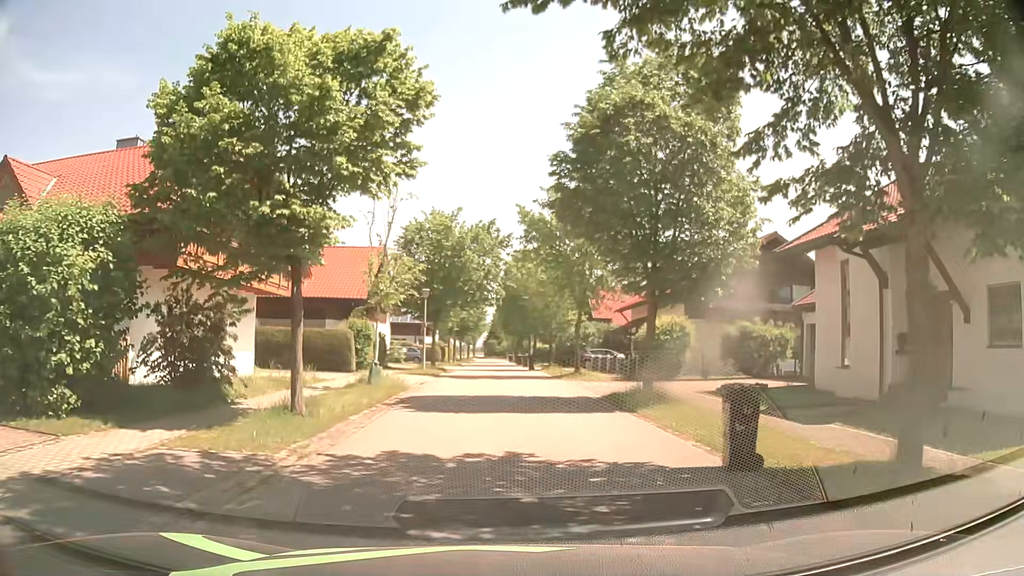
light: Day
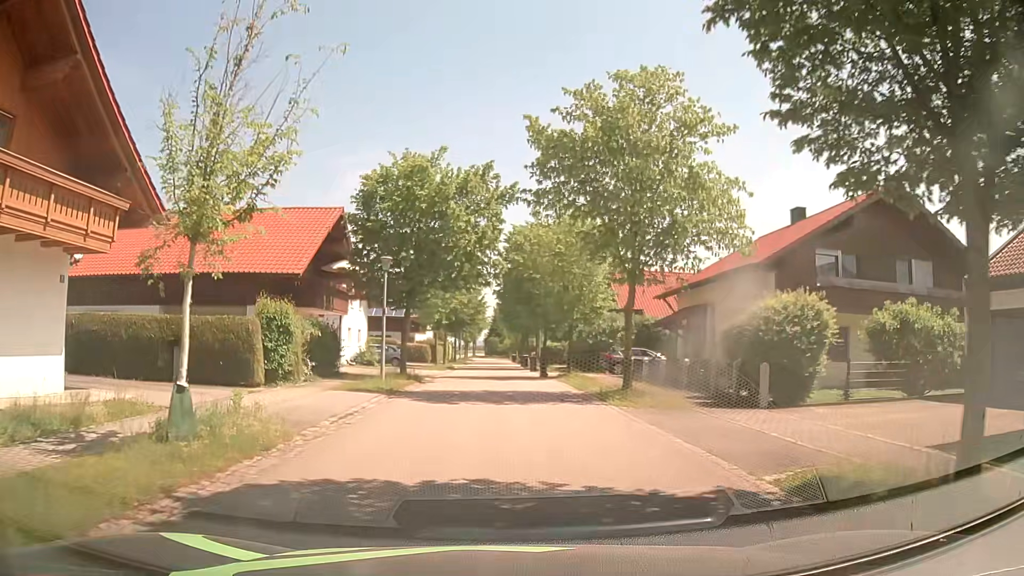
(+0.1, +12.0) m; 0°
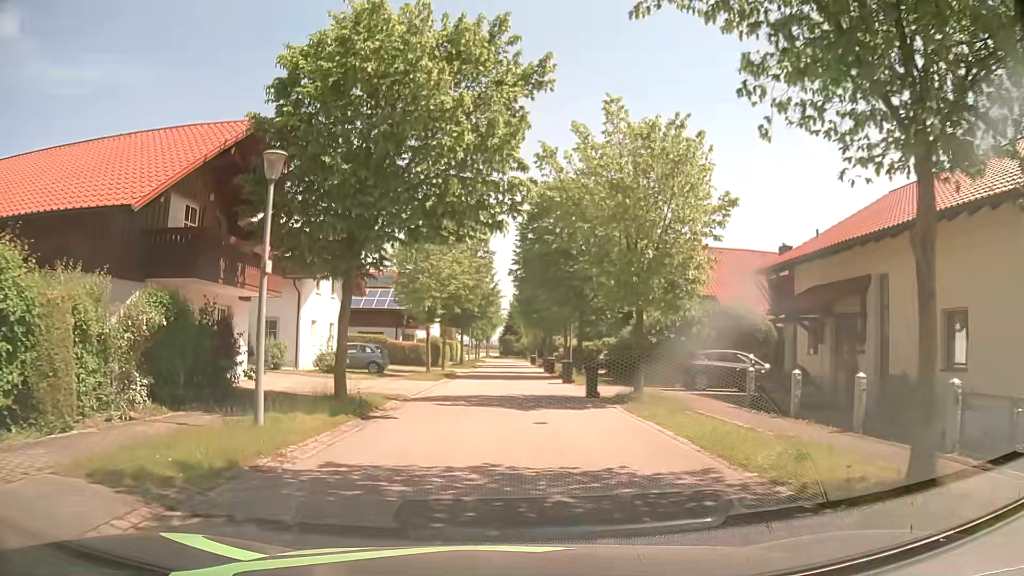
(-0.1, +12.7) m; -1°
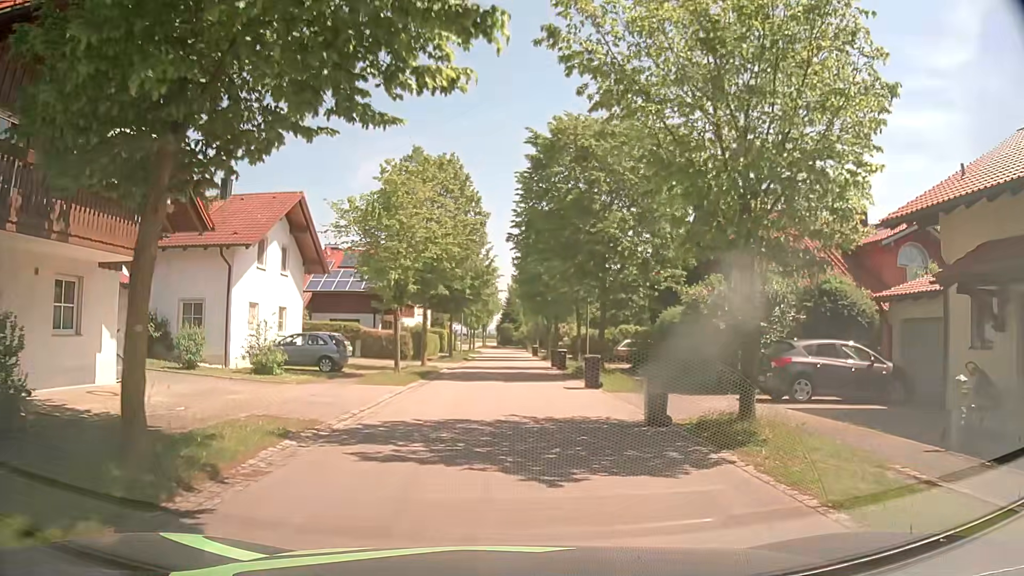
(0.0, +8.4) m; 0°
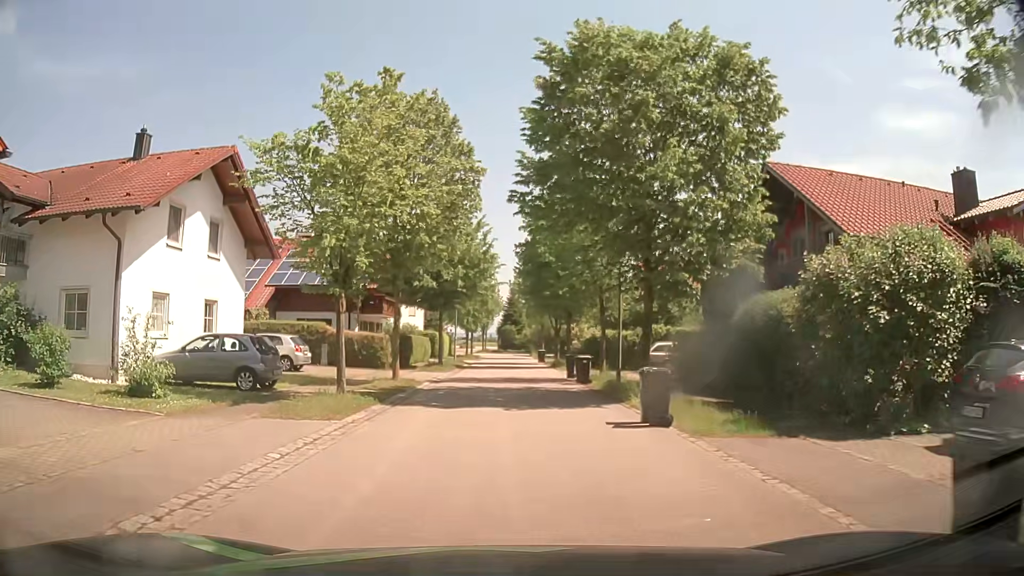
(0.0, +7.9) m; 0°
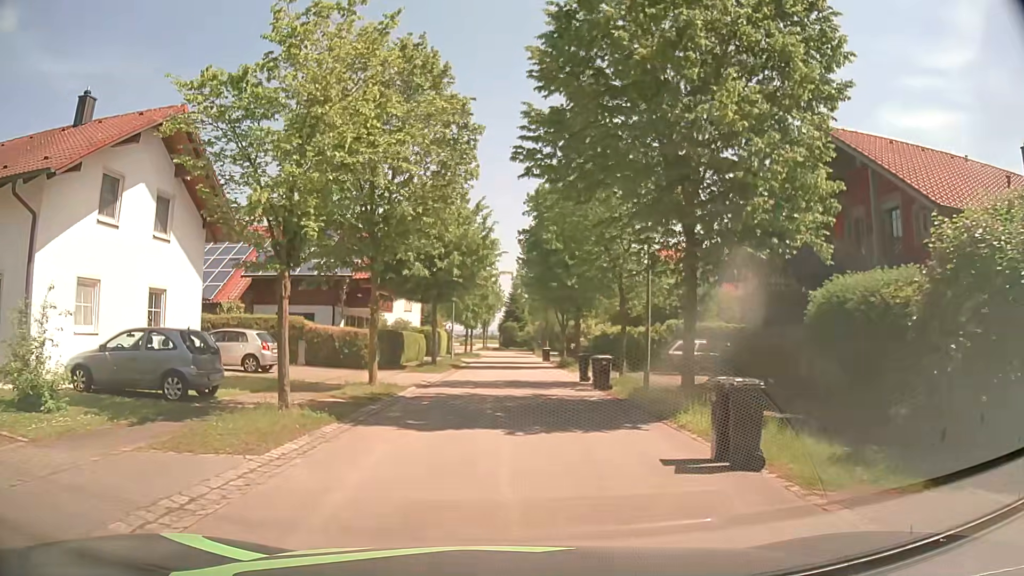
(-0.1, +4.0) m; -2°
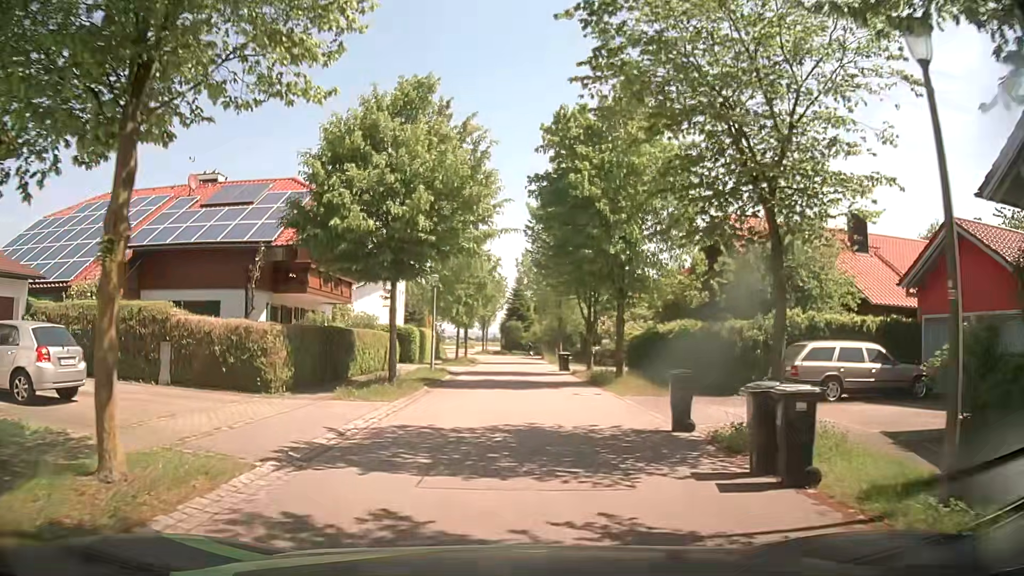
(+0.2, +12.4) m; 0°
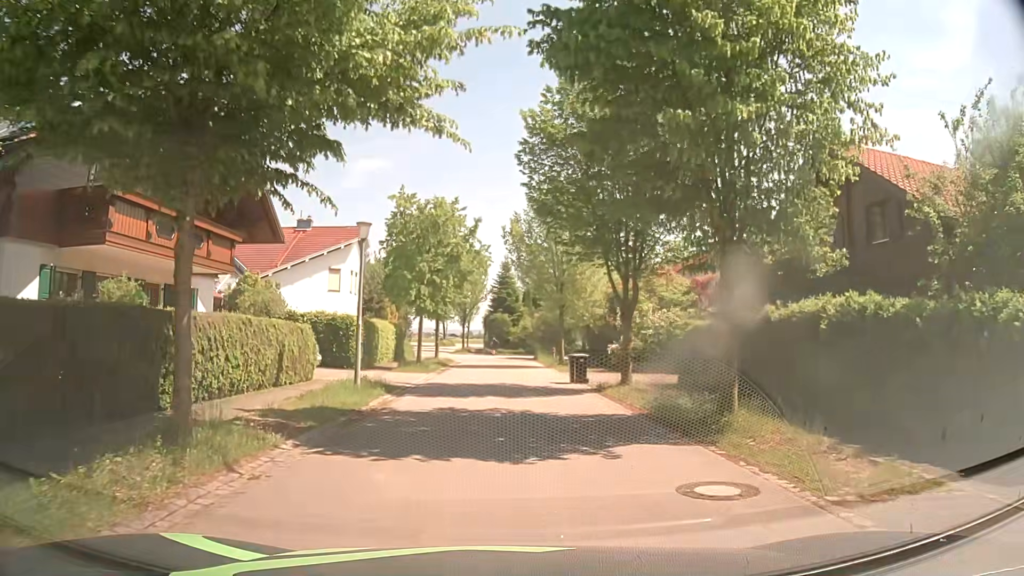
(+0.2, +12.4) m; +1°
